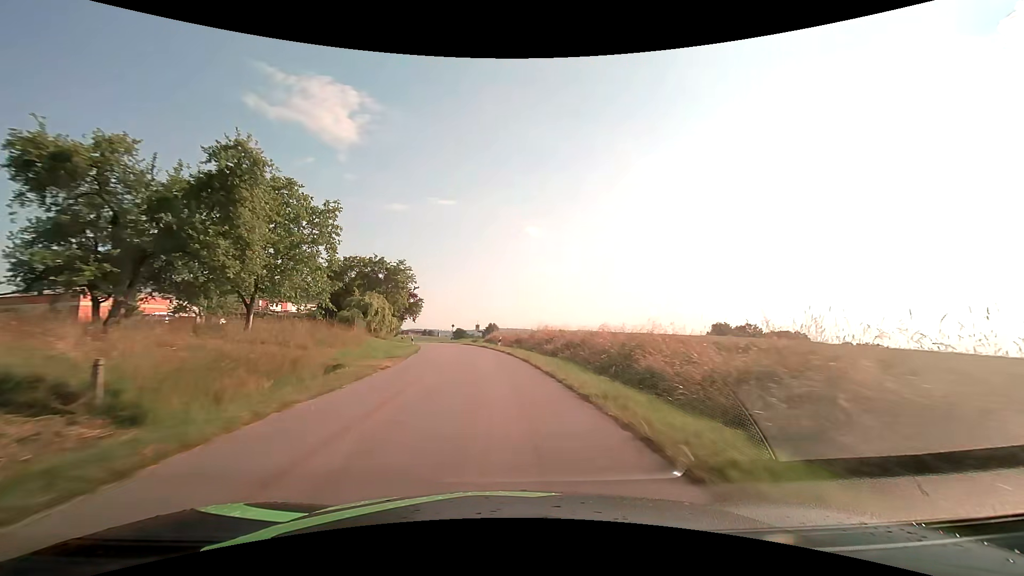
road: tertiary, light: Day
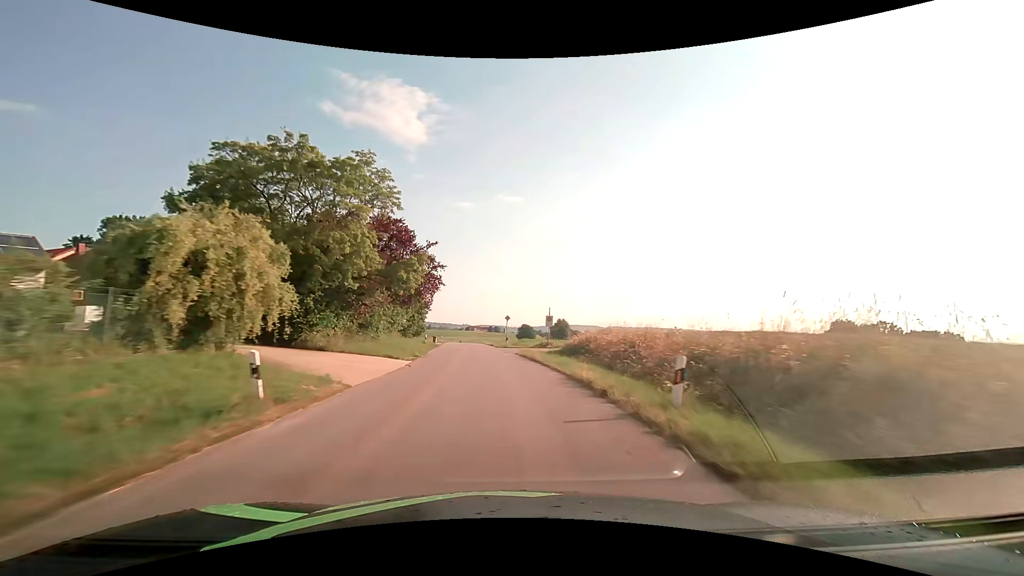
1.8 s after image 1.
(-2.1, +32.3) m; -8°
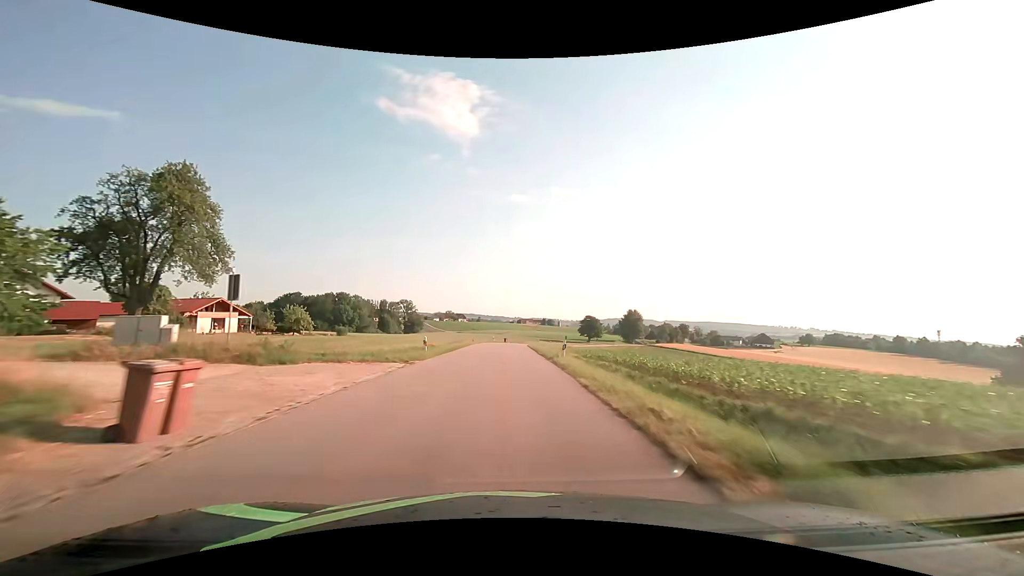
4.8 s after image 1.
(-3.3, +54.4) m; -6°
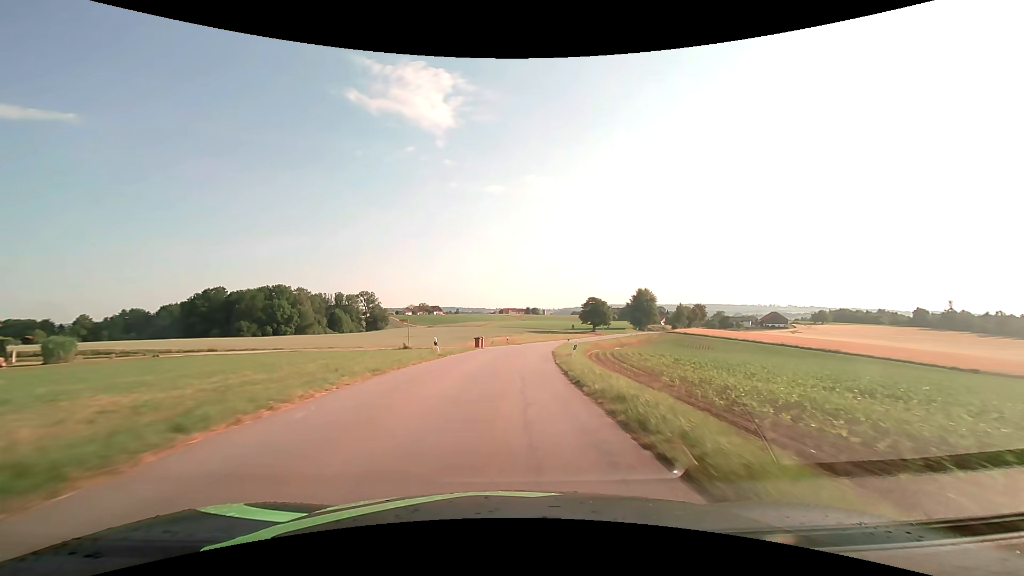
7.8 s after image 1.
(+0.6, +54.7) m; +2°
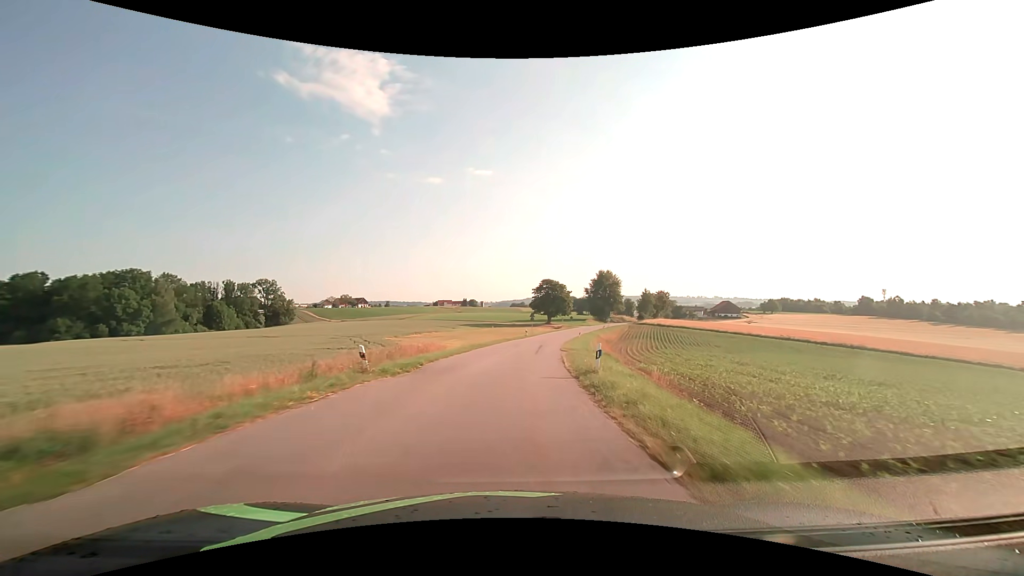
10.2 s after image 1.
(+2.2, +43.7) m; +7°
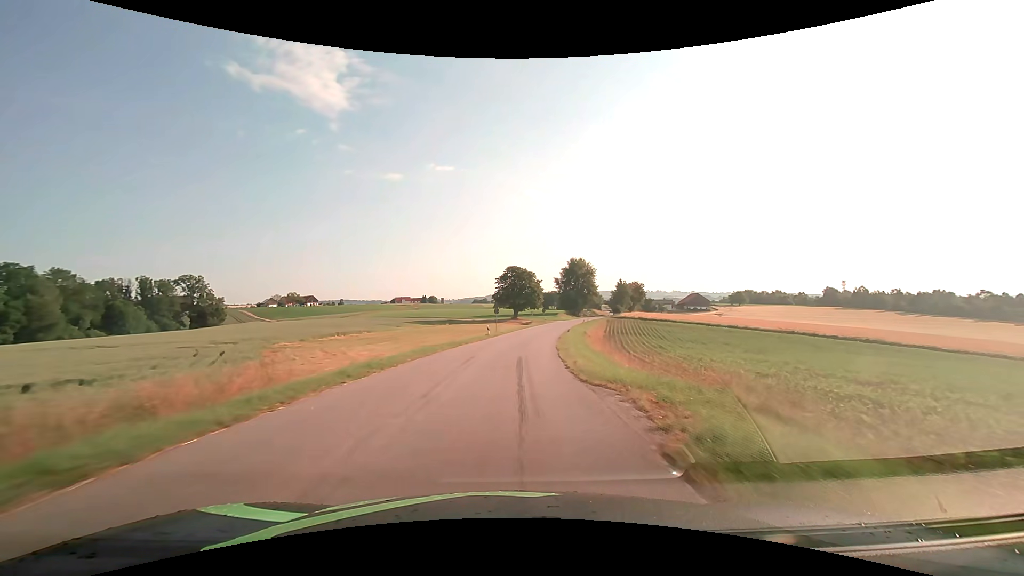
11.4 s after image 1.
(+0.8, +21.8) m; +5°
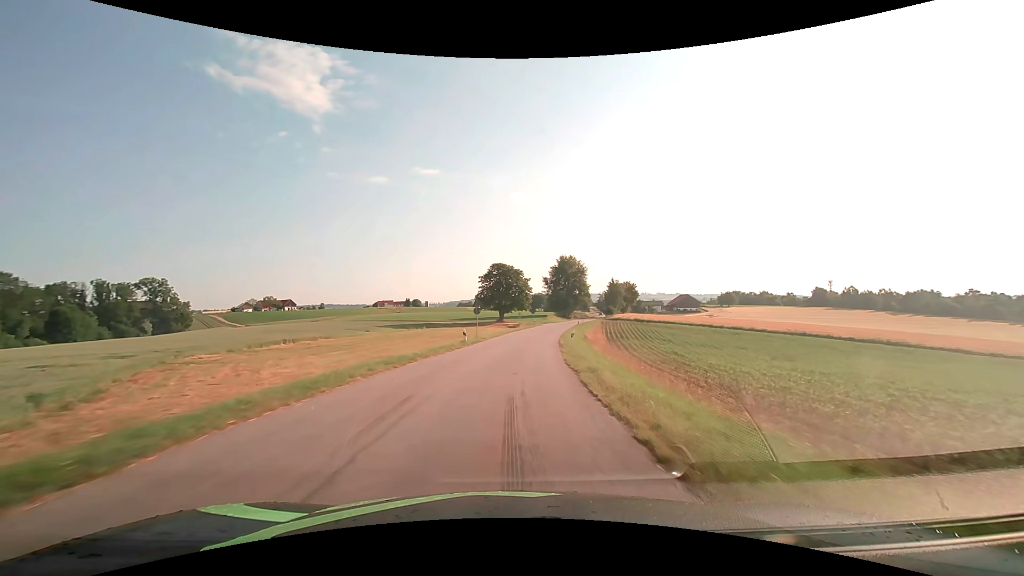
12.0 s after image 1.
(+0.2, +10.9) m; +2°
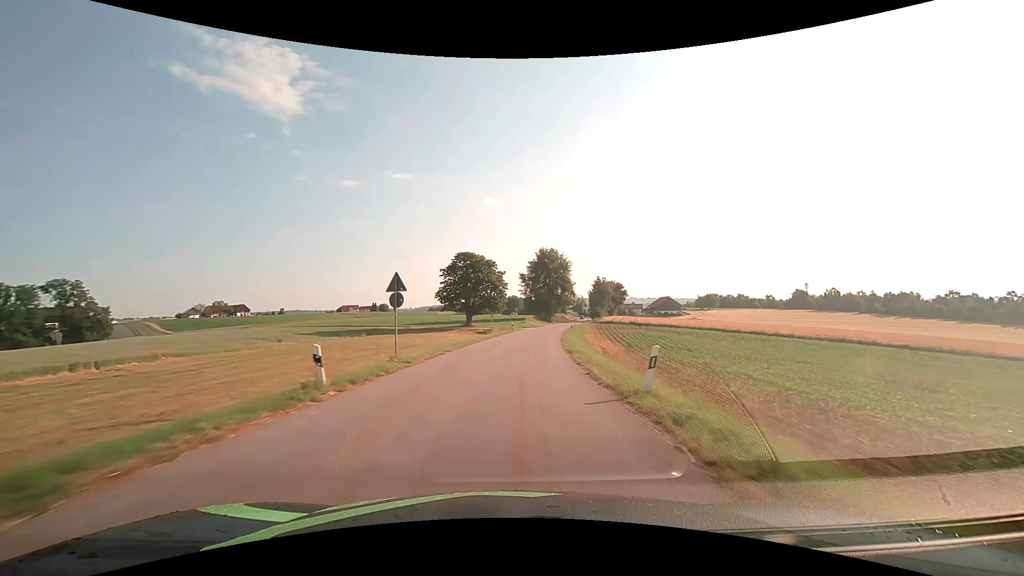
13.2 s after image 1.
(+0.5, +21.7) m; +3°
(0, +10) (+1, +20) (+1, +30) (+2, +40) (+4, +50) (+5, +60) (+6, +70) (+8, +79) (+10, +89) (+12, +99) m
